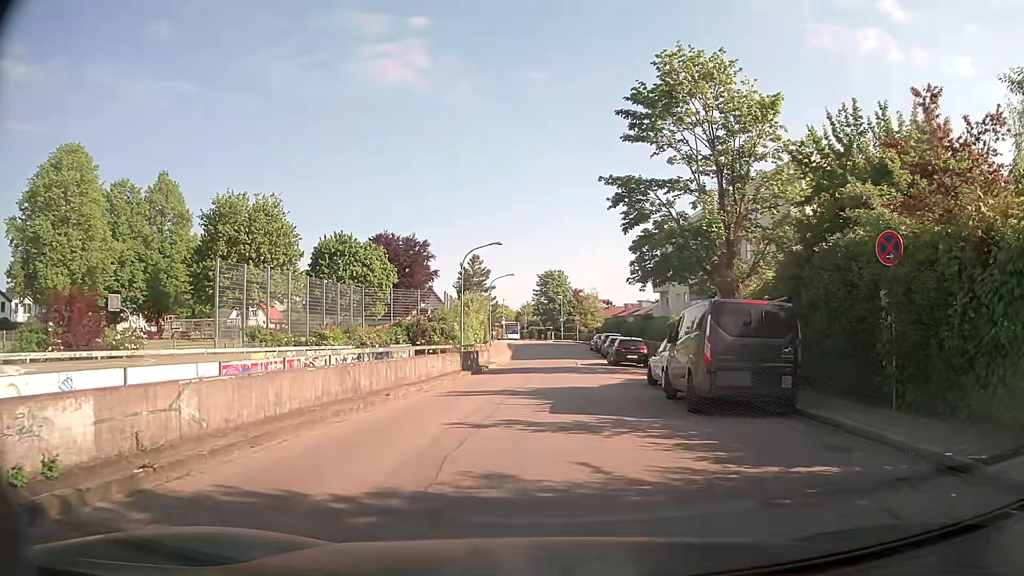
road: tertiary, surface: asphalt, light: Day
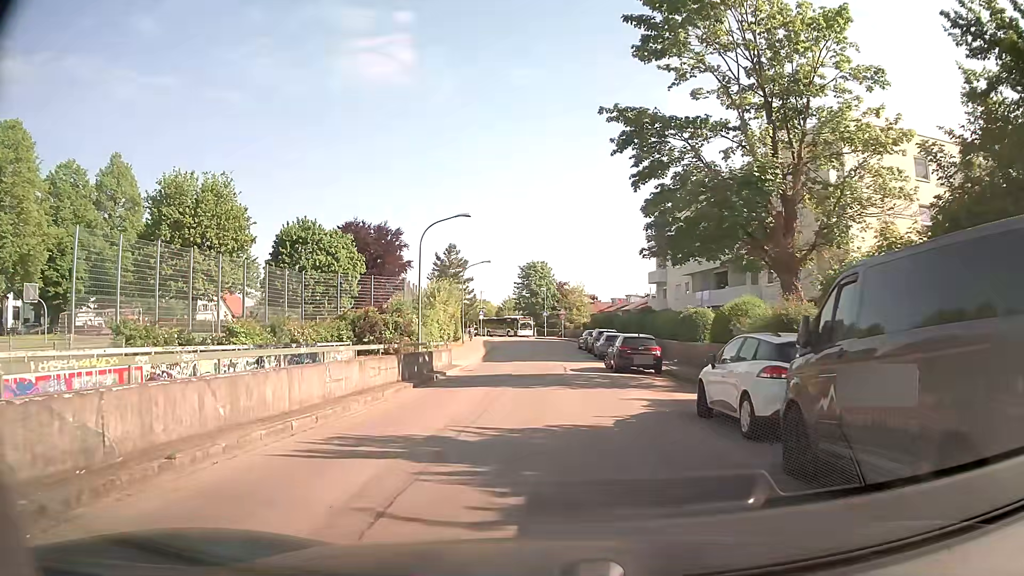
(+0.3, +8.8) m; +2°
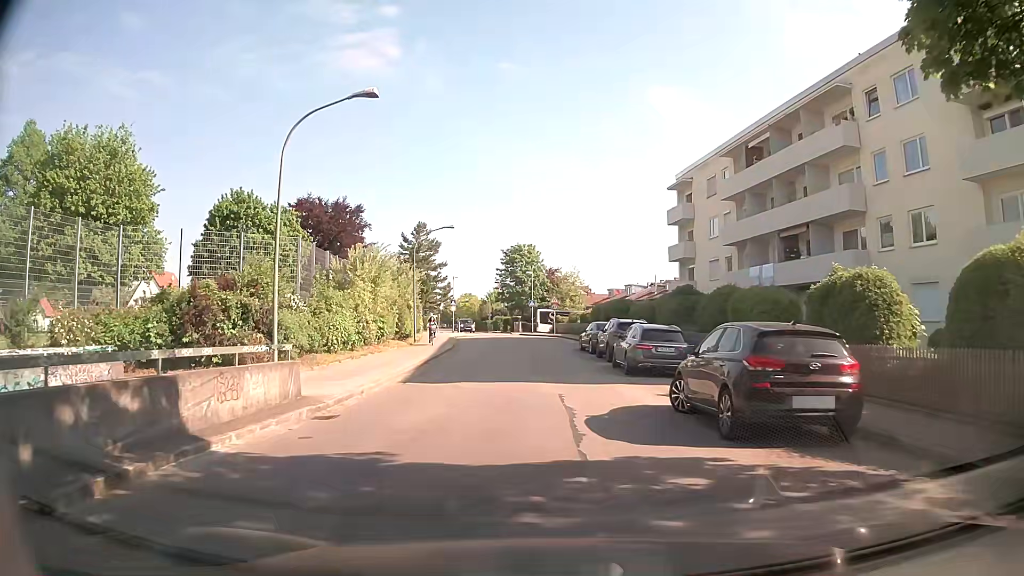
(+0.2, +17.3) m; +1°
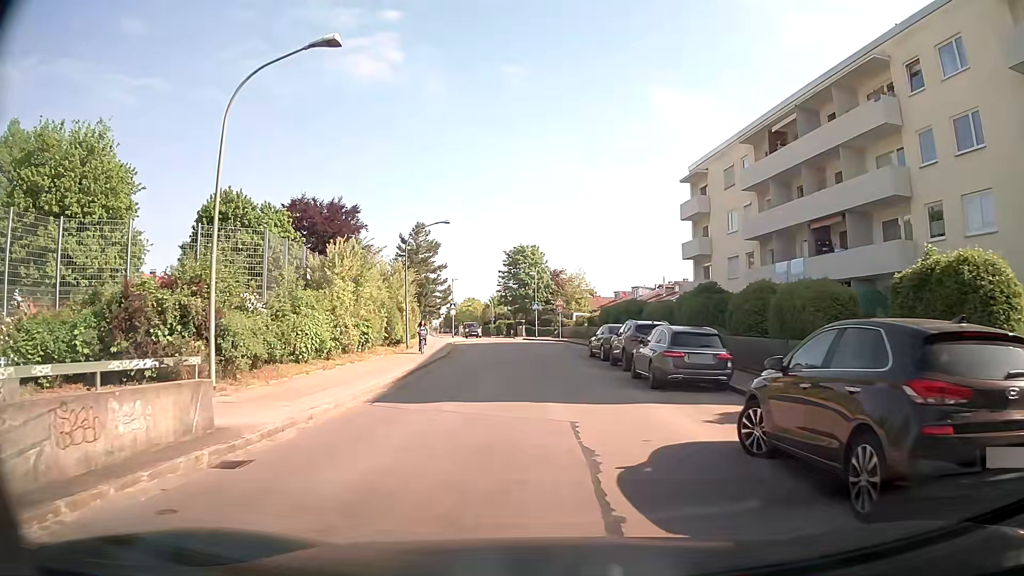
(0.0, +3.7) m; -1°
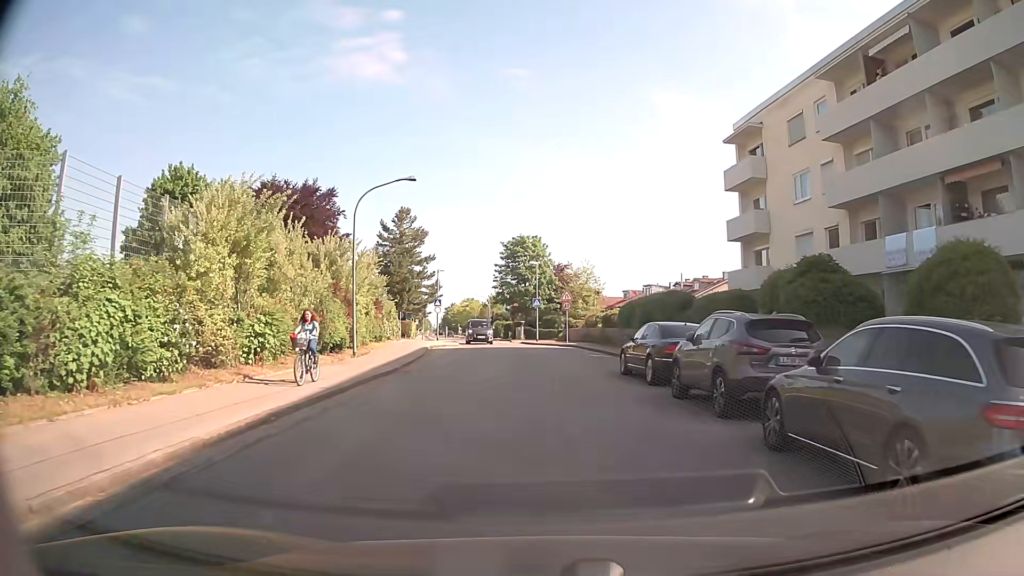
(0.0, +11.4) m; 0°
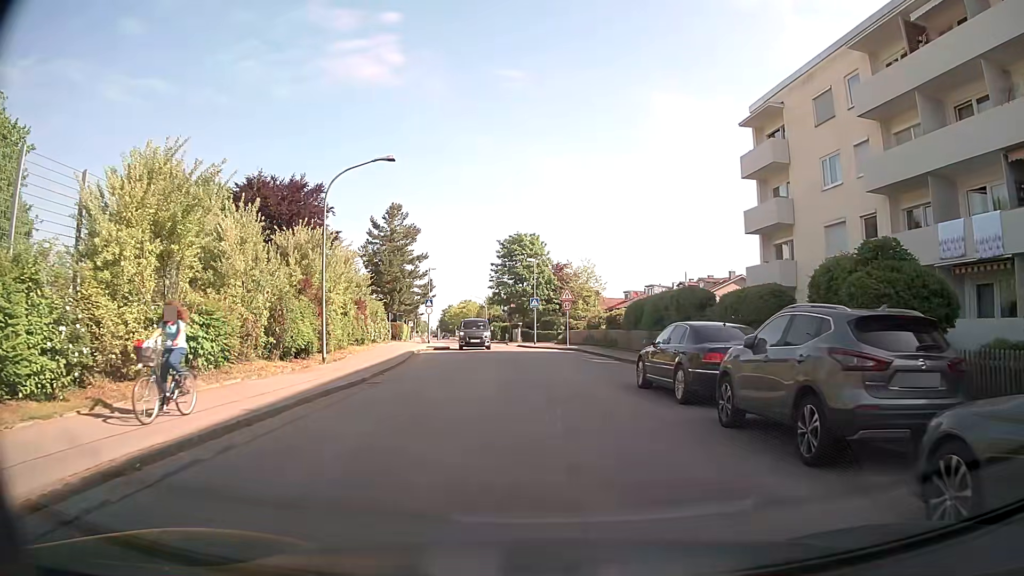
(0.0, +3.6) m; 0°
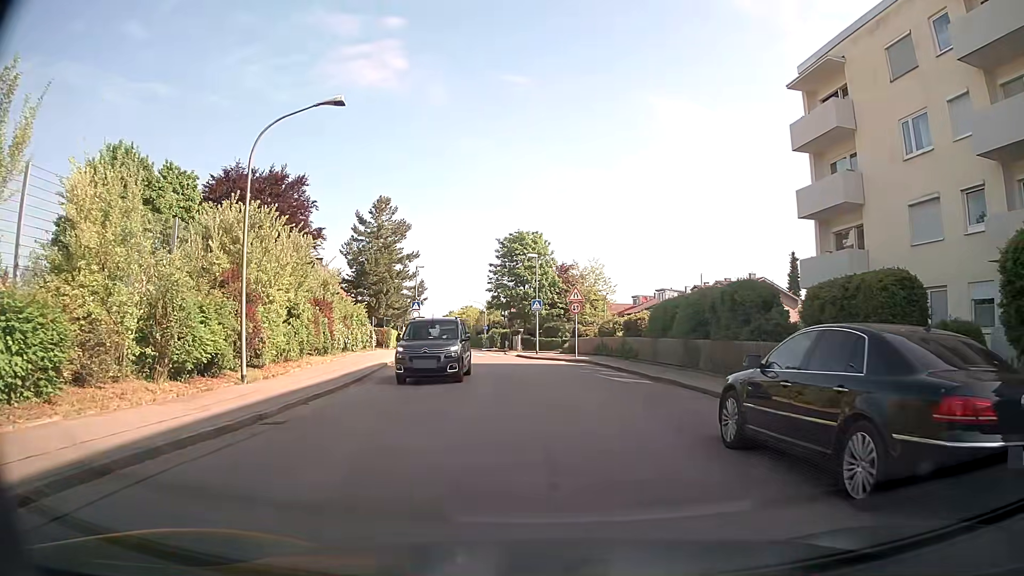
(0.0, +6.9) m; +1°
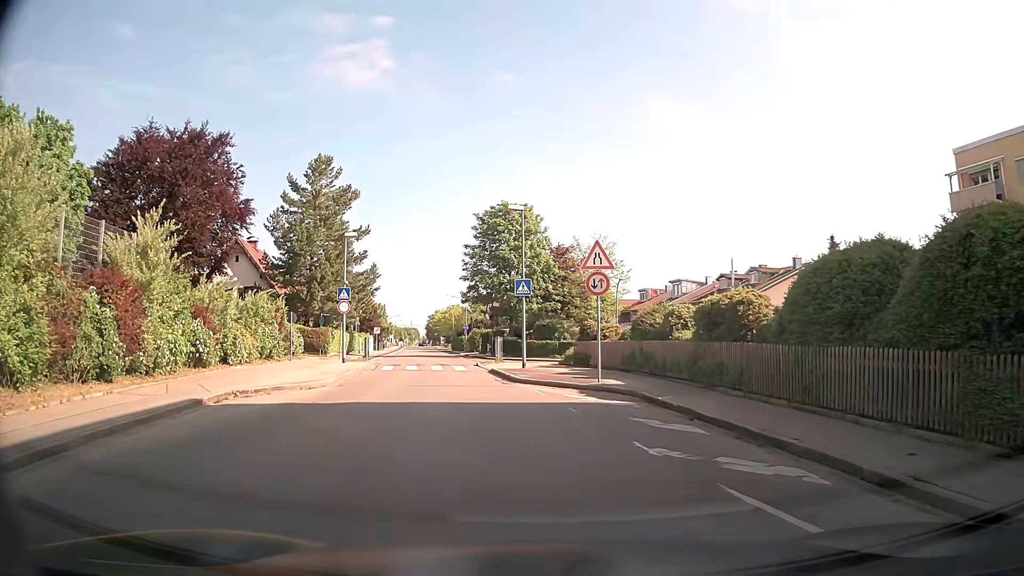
(-0.2, +16.0) m; 0°
(-1, +10) (-2, +20) (-4, +30) (-5, +40) (-7, +49) (-8, +59) (-10, +69) (-12, +79) (-14, +89) (-16, +99) m
